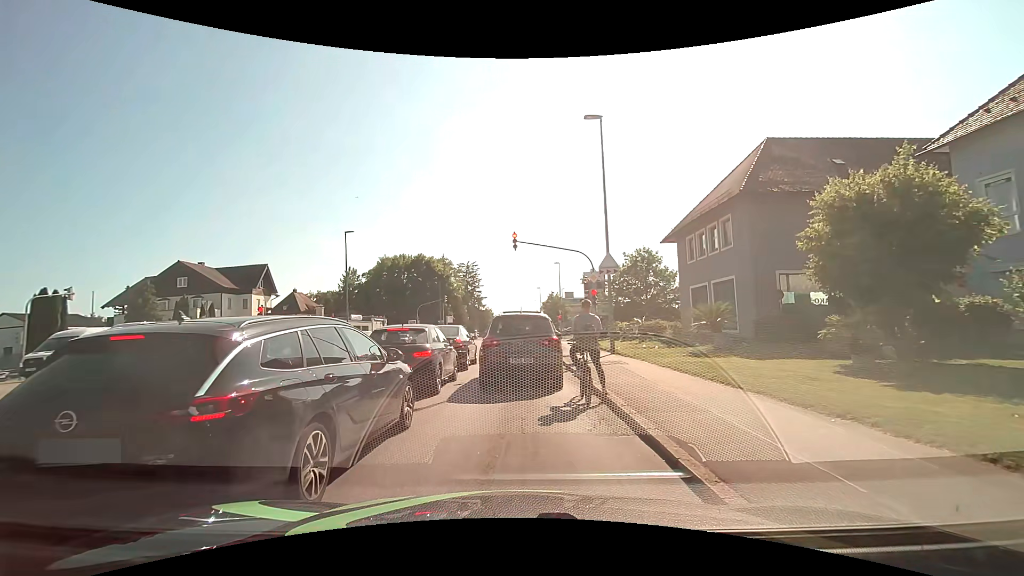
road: tertiary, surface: asphalt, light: Day
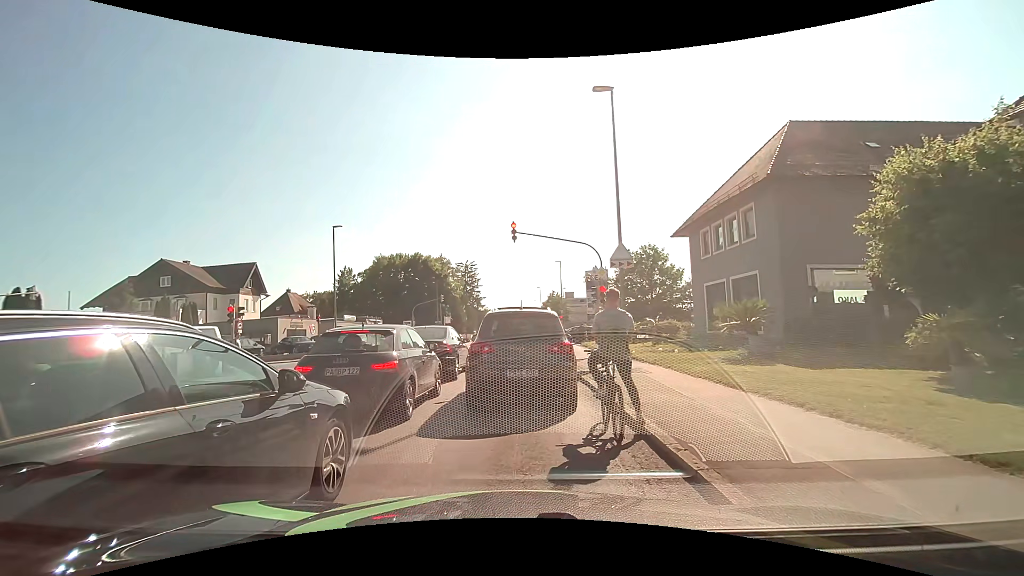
(0.0, +2.5) m; 0°
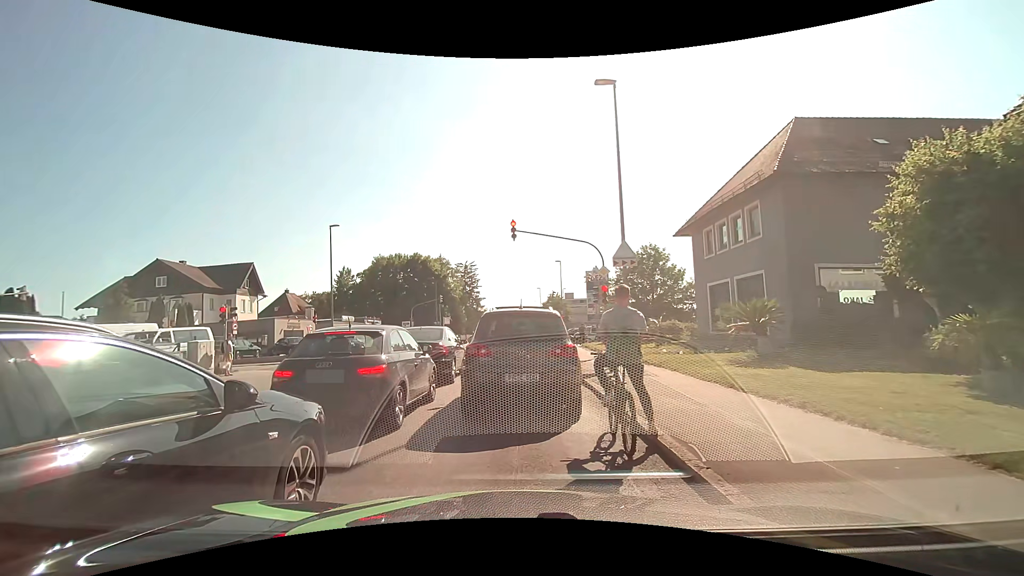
(0.0, +0.6) m; 0°
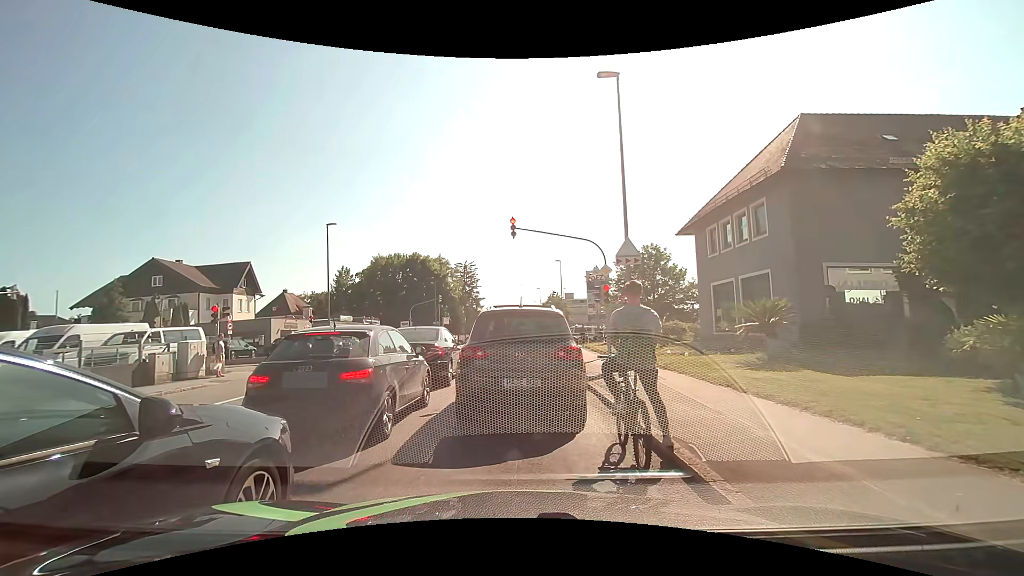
(0.0, +0.6) m; 0°
